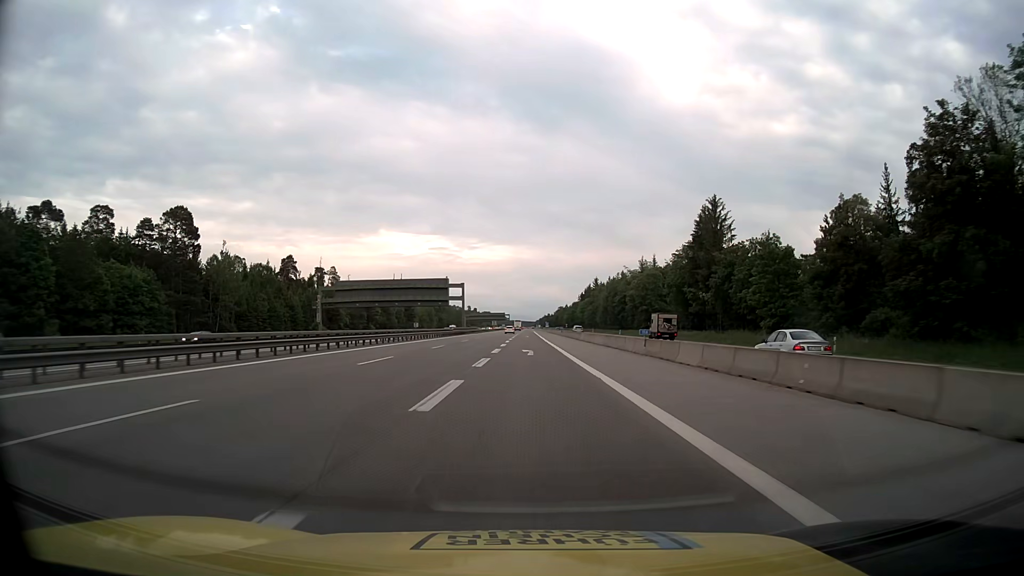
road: motorway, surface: asphalt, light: Day
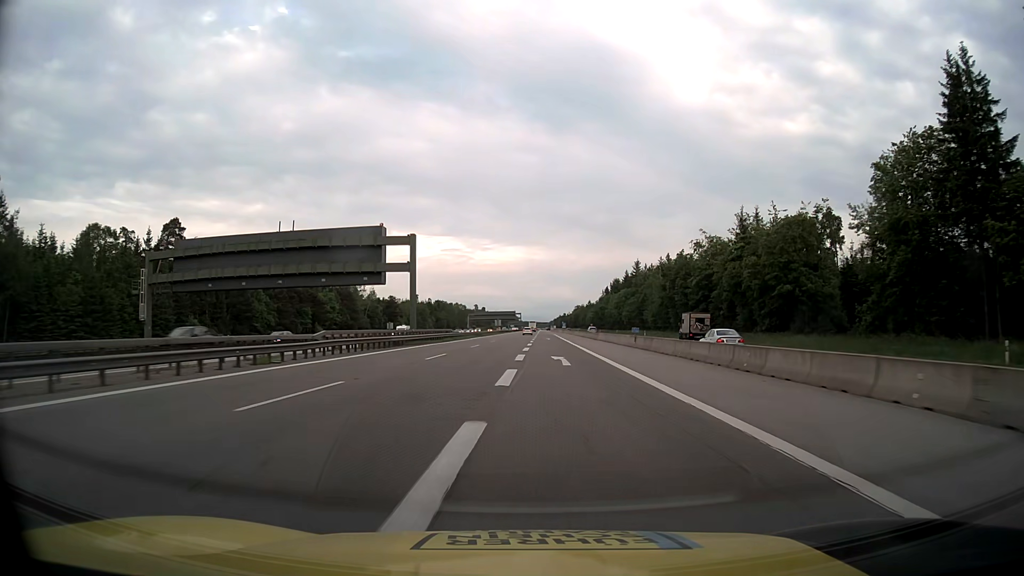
(-0.9, +67.2) m; -1°
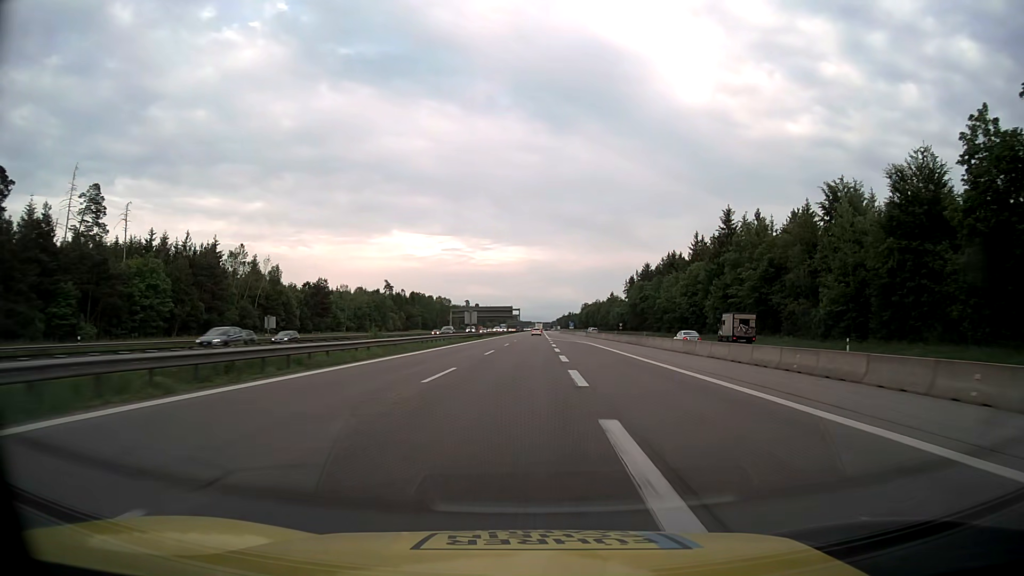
(-0.2, +84.1) m; 0°
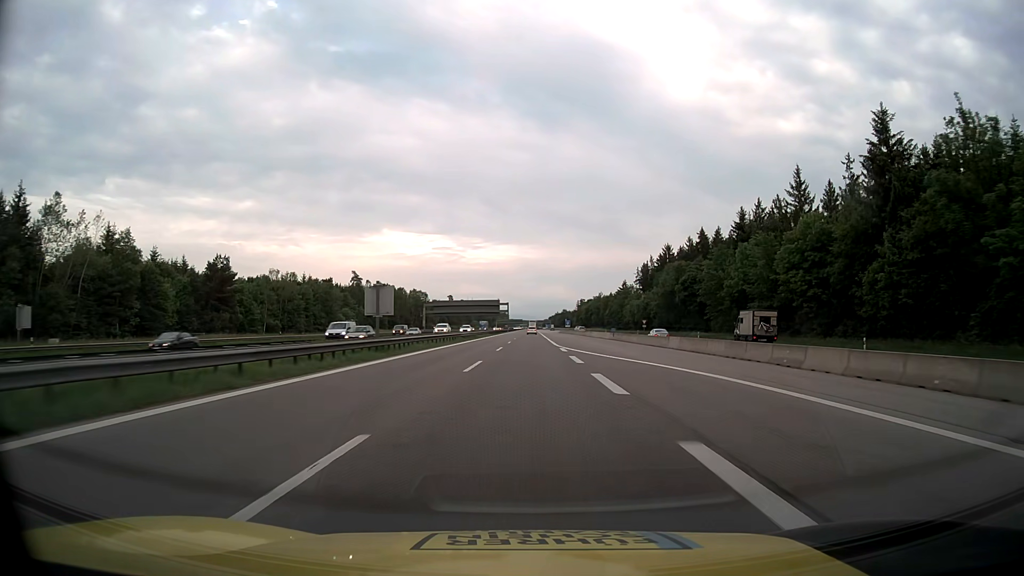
(+0.1, +50.4) m; +1°
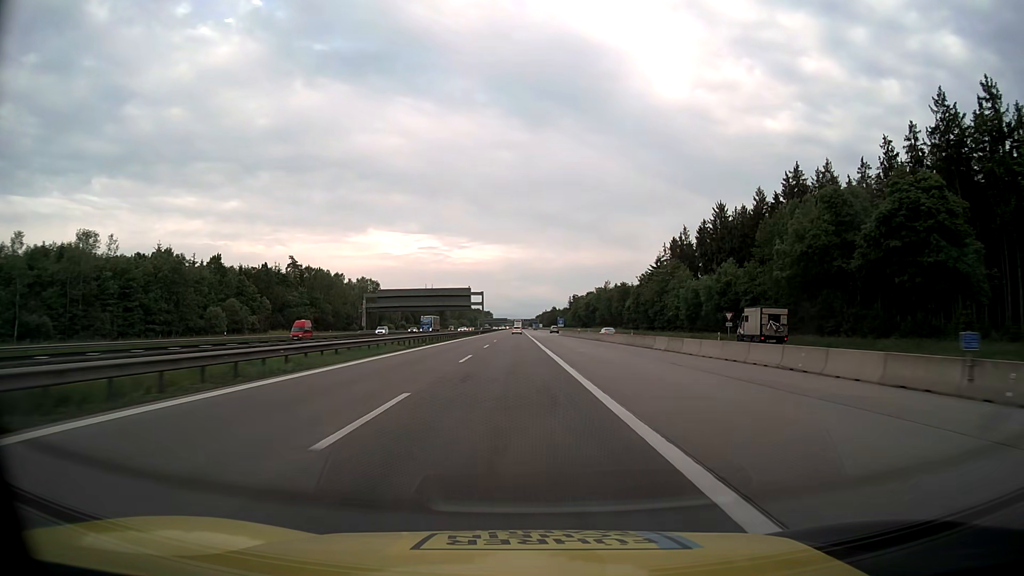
(+0.6, +67.2) m; +1°
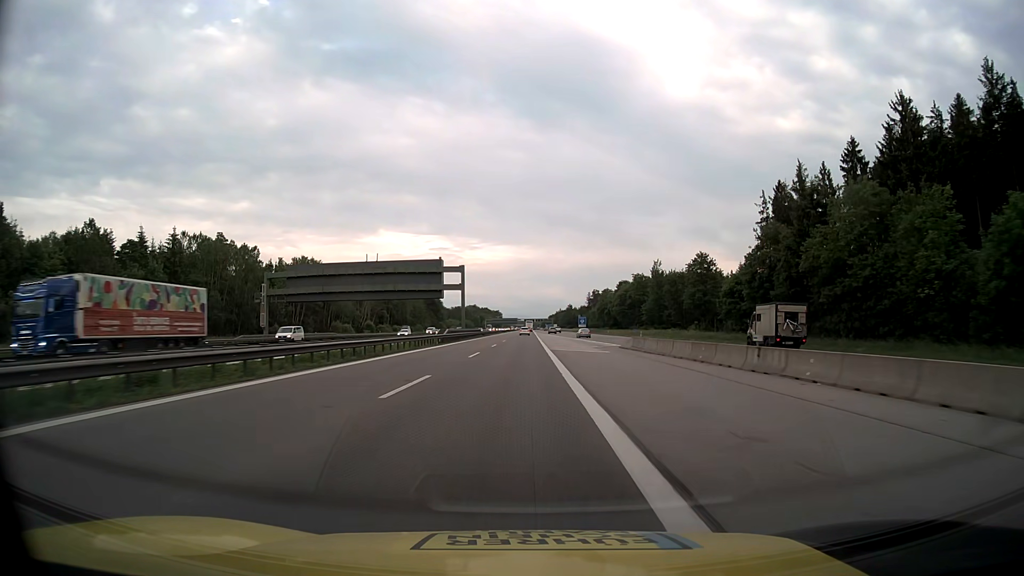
(-0.1, +67.2) m; -1°
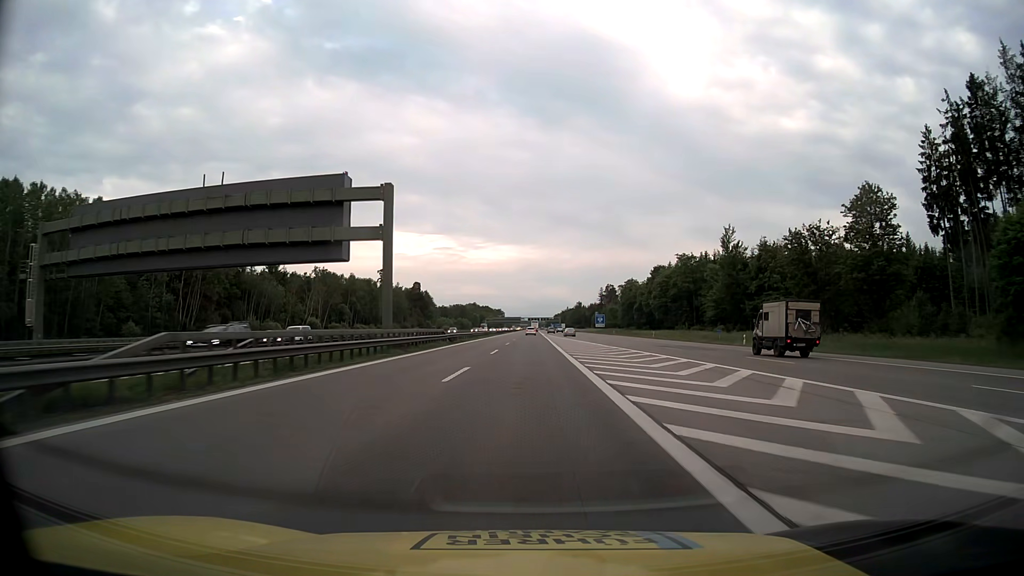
(-0.3, +50.4) m; 0°
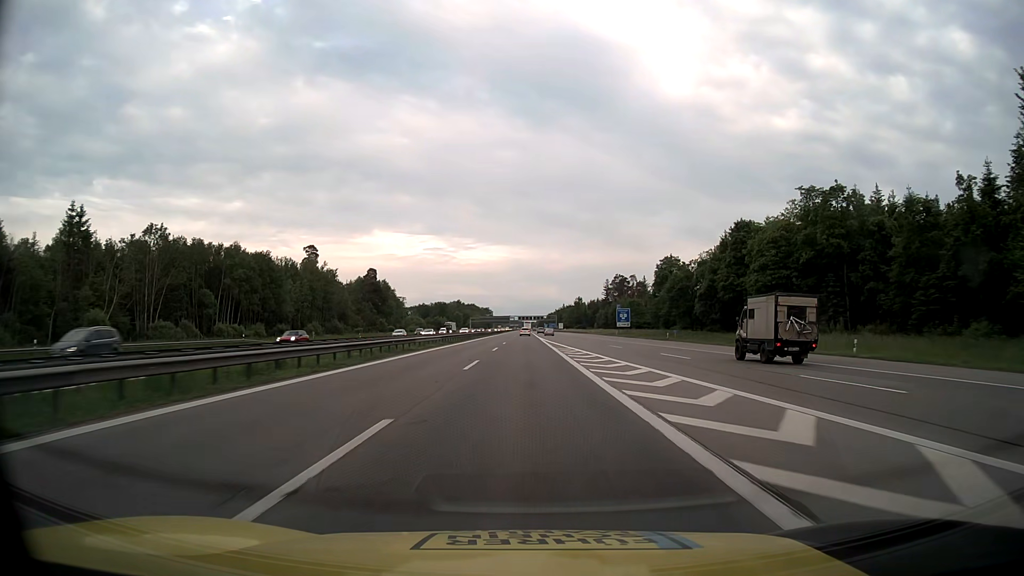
(+0.5, +67.3) m; +1°
(0, +10) (0, +20) (0, +30) (0, +40) (0, +50) (0, +60) (0, +70) (0, +80) (0, +90) (0, +100) m
